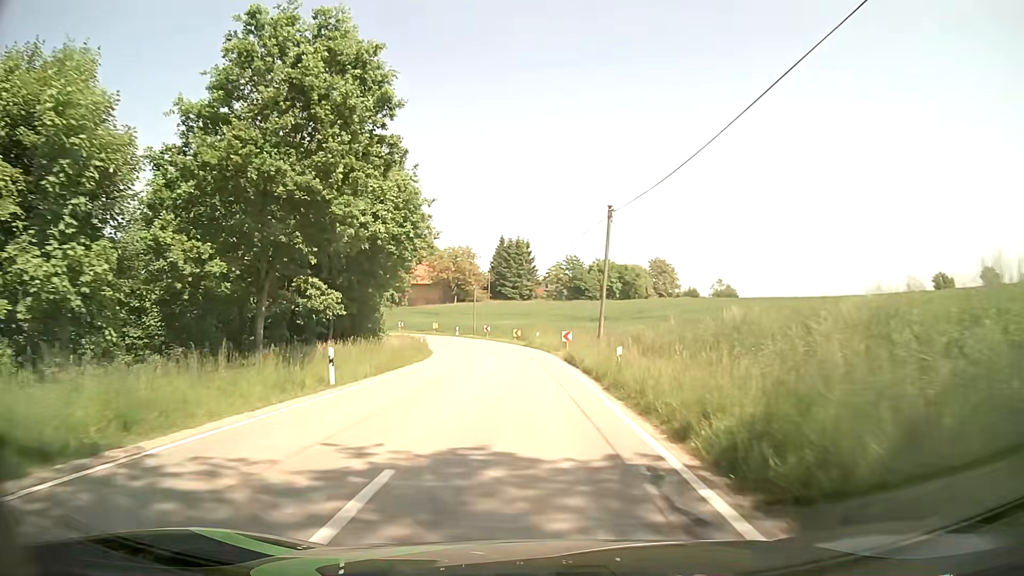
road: tertiary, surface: asphalt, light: Day
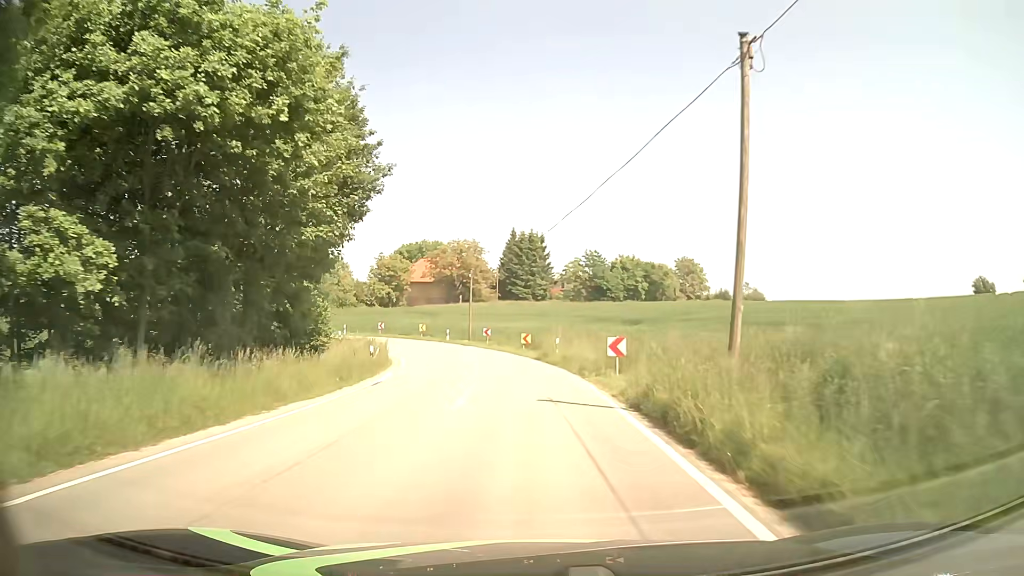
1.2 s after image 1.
(-0.1, +16.6) m; -1°
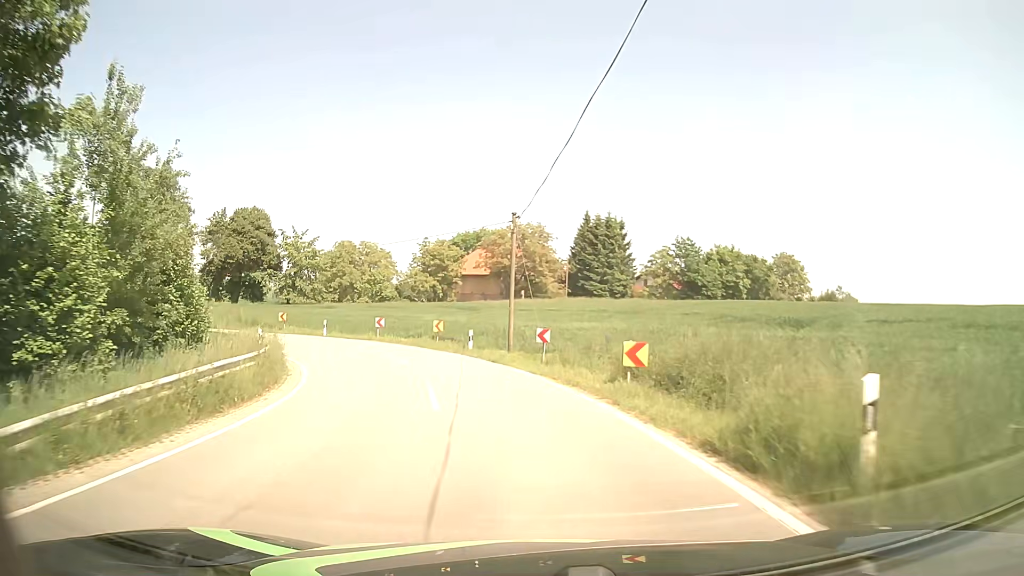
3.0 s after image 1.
(-1.0, +23.4) m; -6°
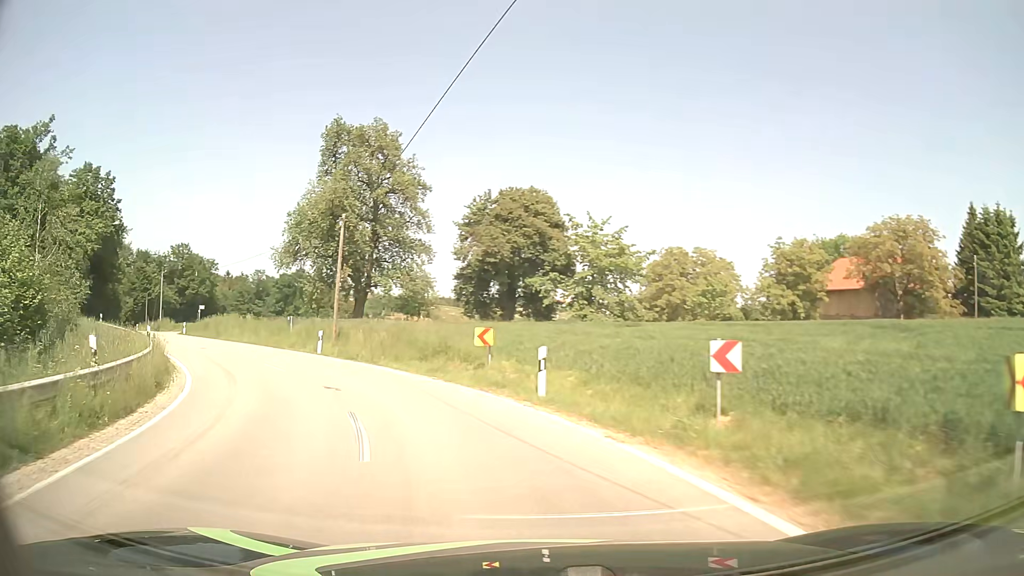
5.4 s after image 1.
(-6.0, +28.0) m; -29°
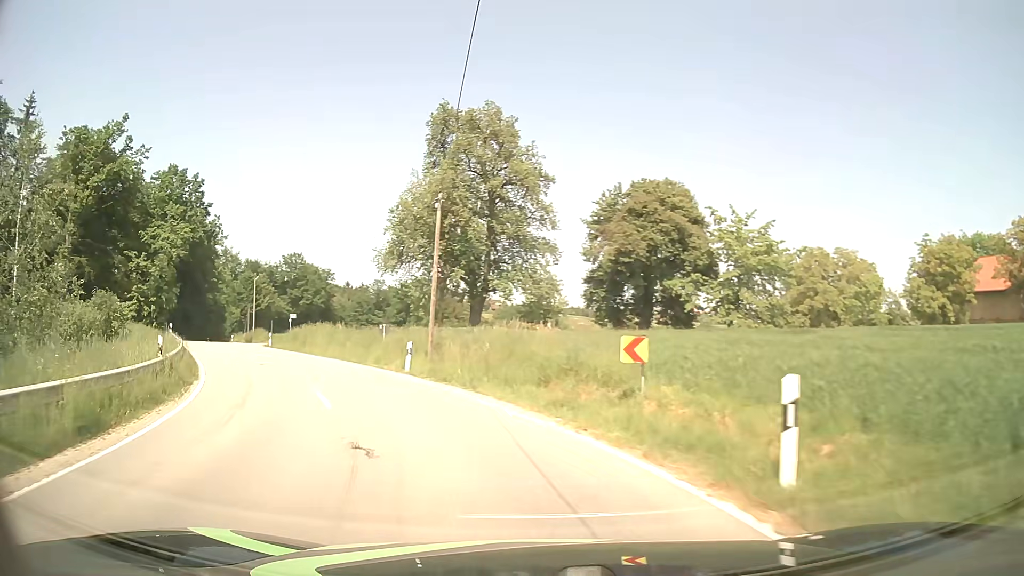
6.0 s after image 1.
(-0.6, +7.0) m; -11°
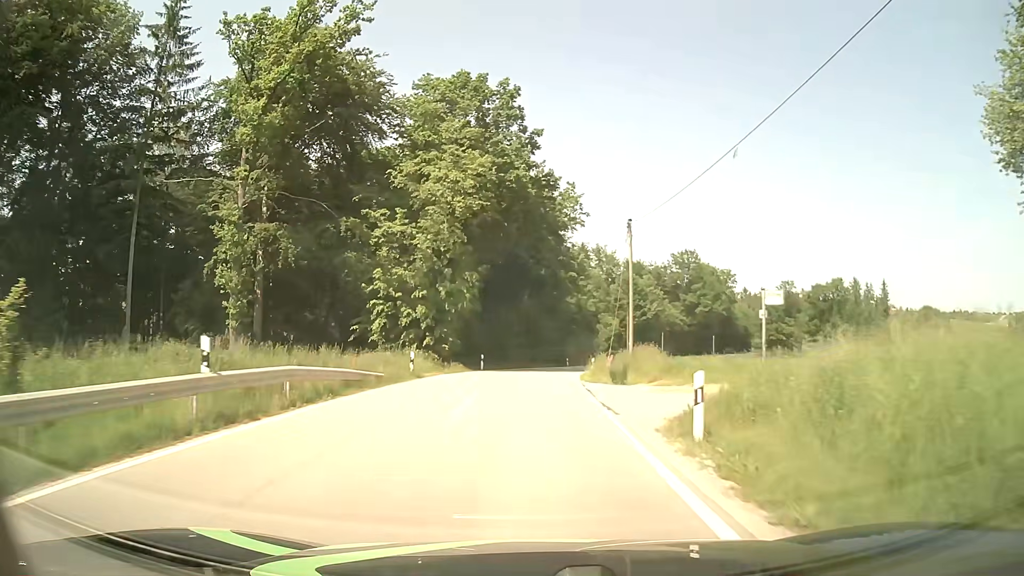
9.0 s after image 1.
(-14.5, +35.1) m; -33°
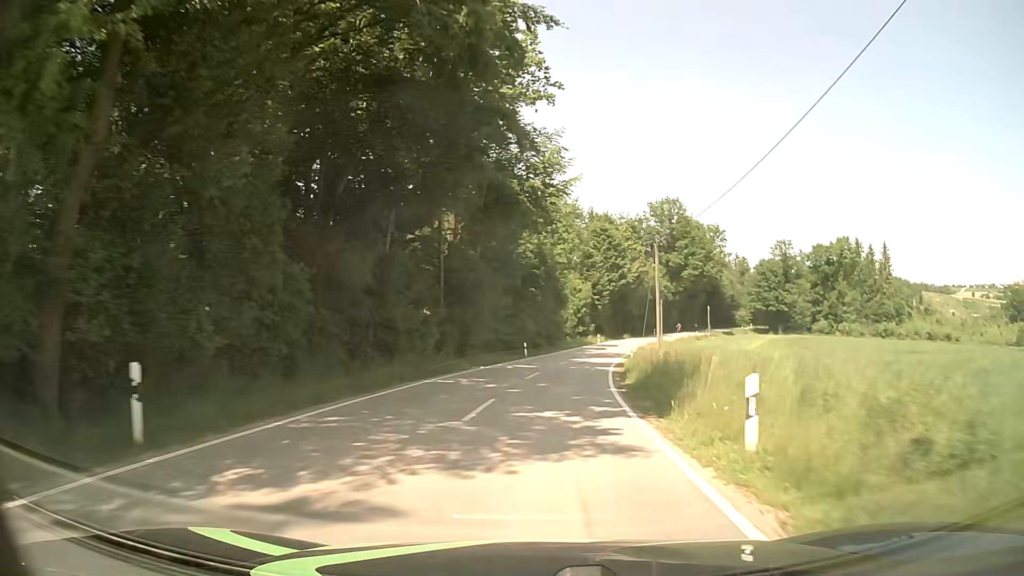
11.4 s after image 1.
(+0.7, +36.8) m; +5°
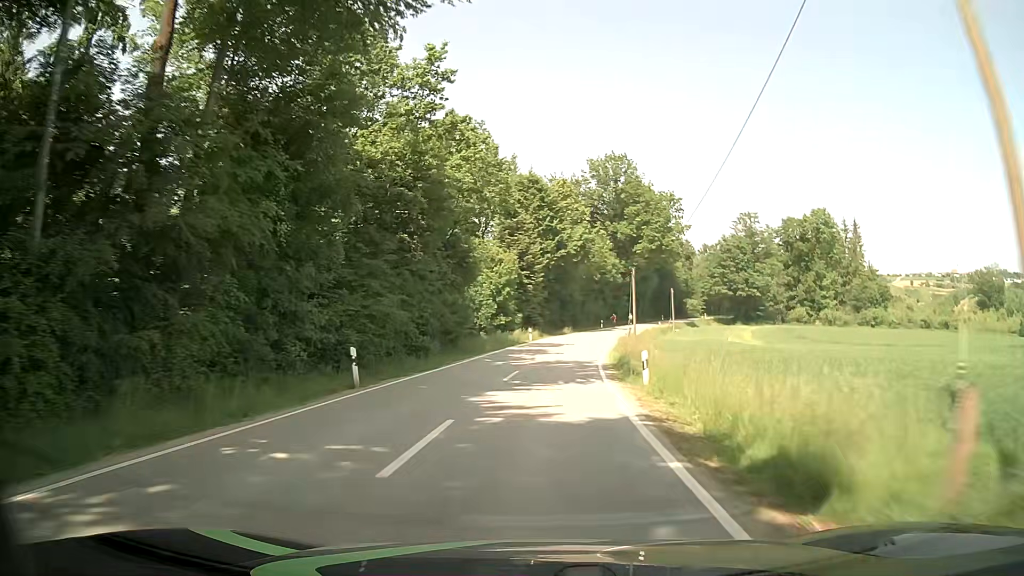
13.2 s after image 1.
(+1.8, +28.9) m; +7°
(0, +10) (+1, +20) (+1, +30) (+2, +40) (+4, +50) (+6, +60) (+8, +69) (+11, +79) (+15, +88) (+18, +98) m
